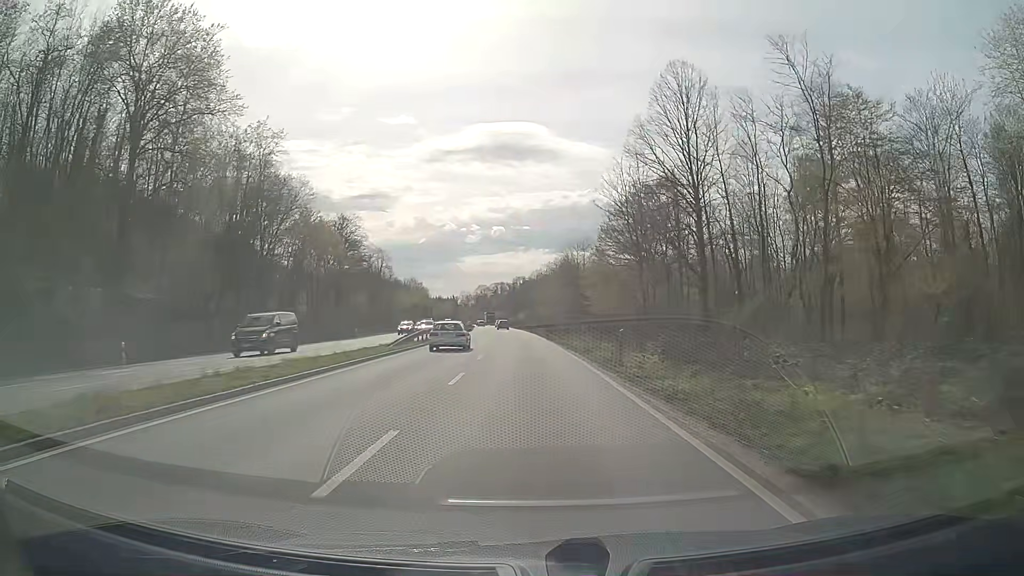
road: trunk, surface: asphalt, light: Day
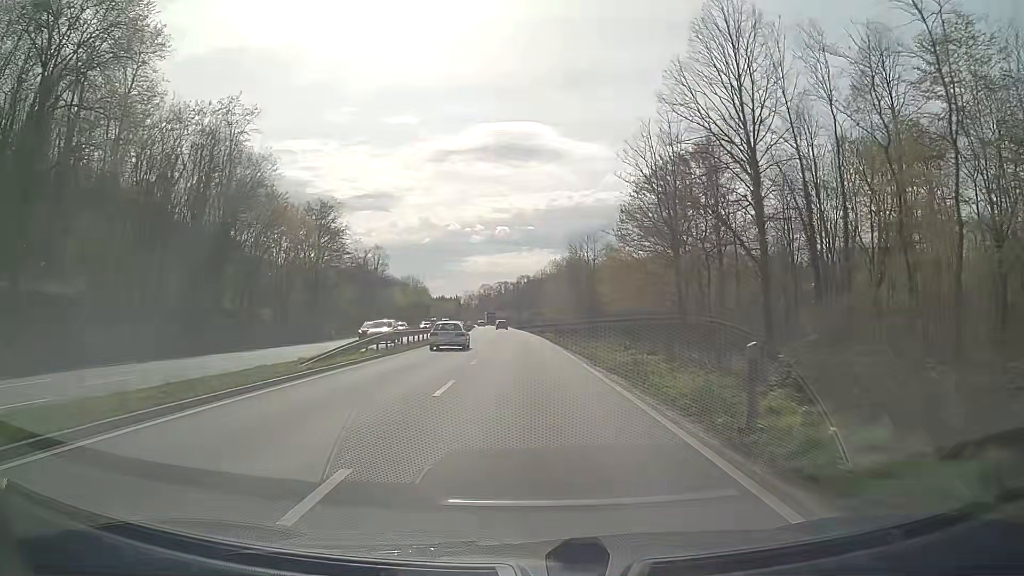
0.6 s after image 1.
(0.0, +11.2) m; 0°
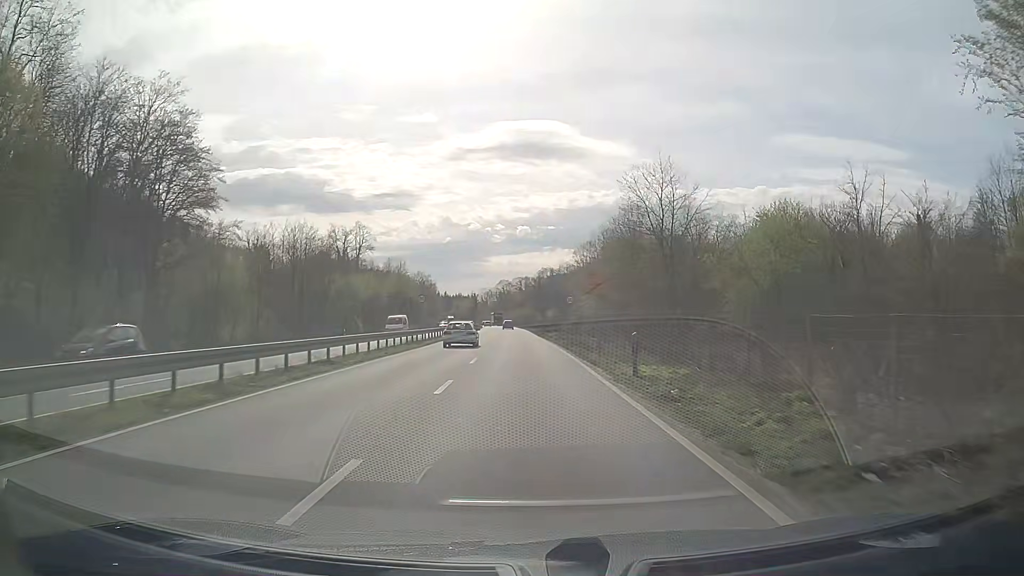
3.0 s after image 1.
(-0.6, +44.7) m; -1°
(0, +10) (0, +20) (0, +30) (-1, +40) (-1, +50) (-1, +60) (-2, +70) (-2, +80) (-2, +90) (-3, +100) m
